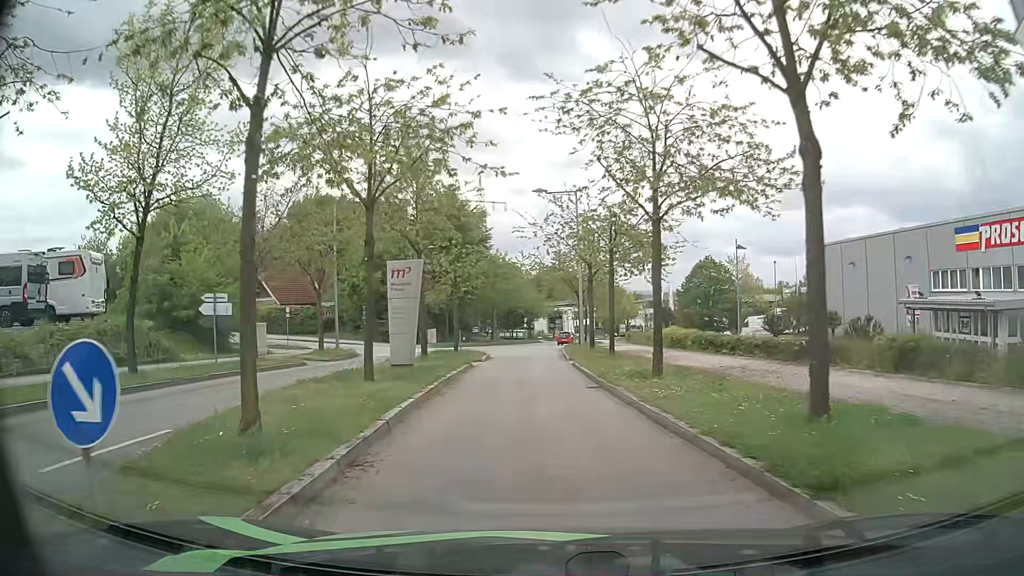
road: residential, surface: asphalt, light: Day
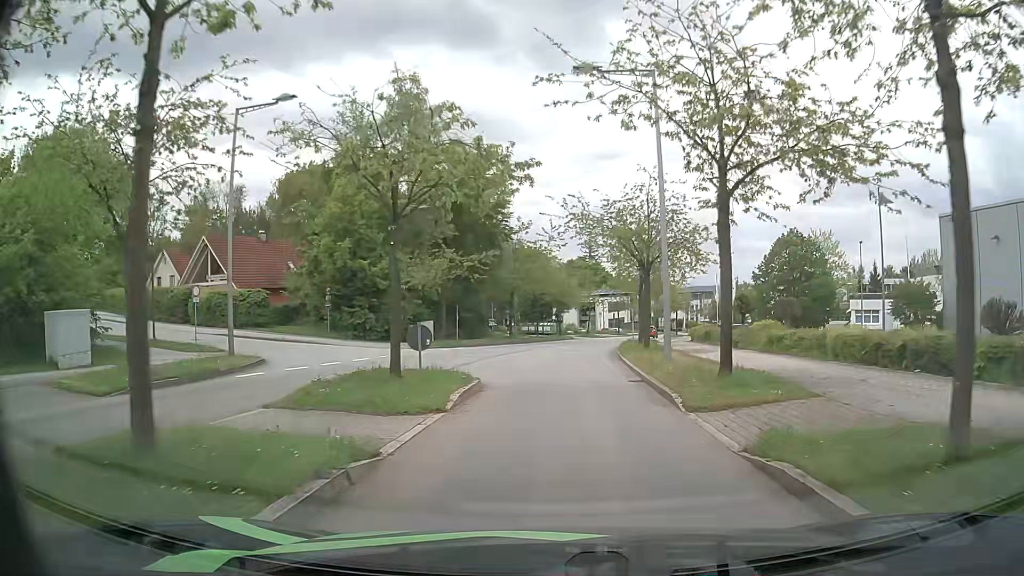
(-0.7, +18.2) m; -2°
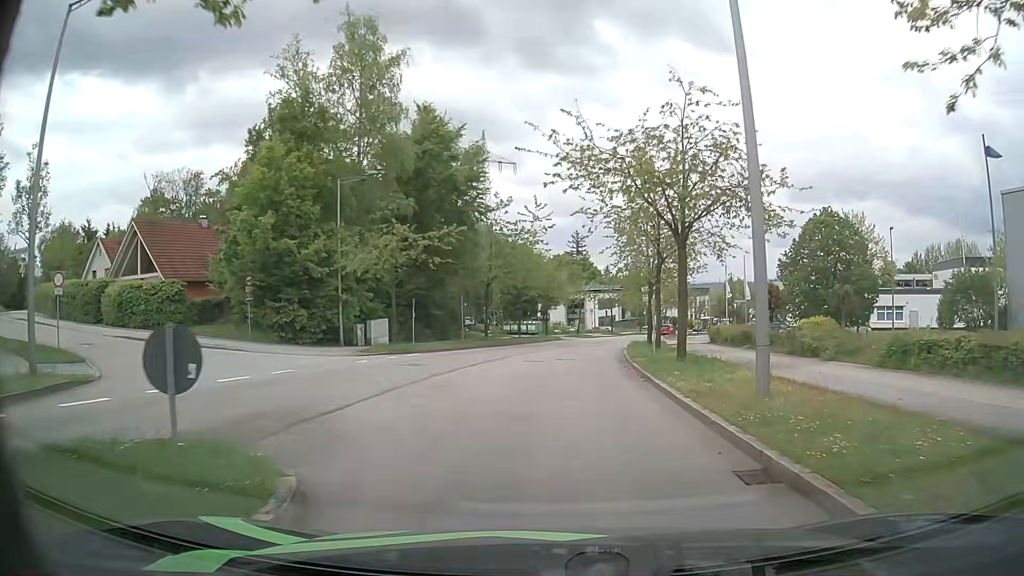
(+0.1, +10.2) m; +1°
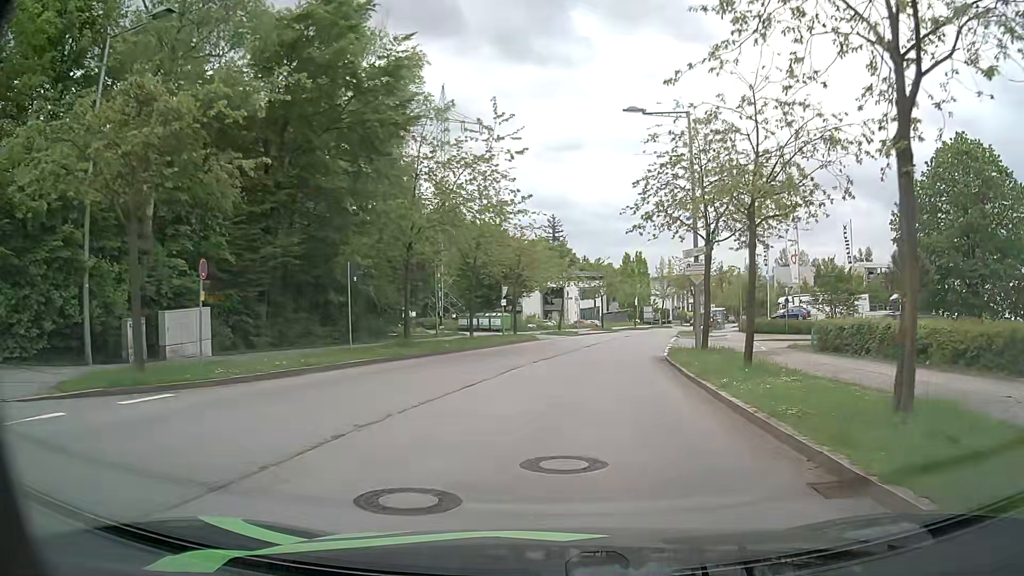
(+0.1, +19.8) m; +2°
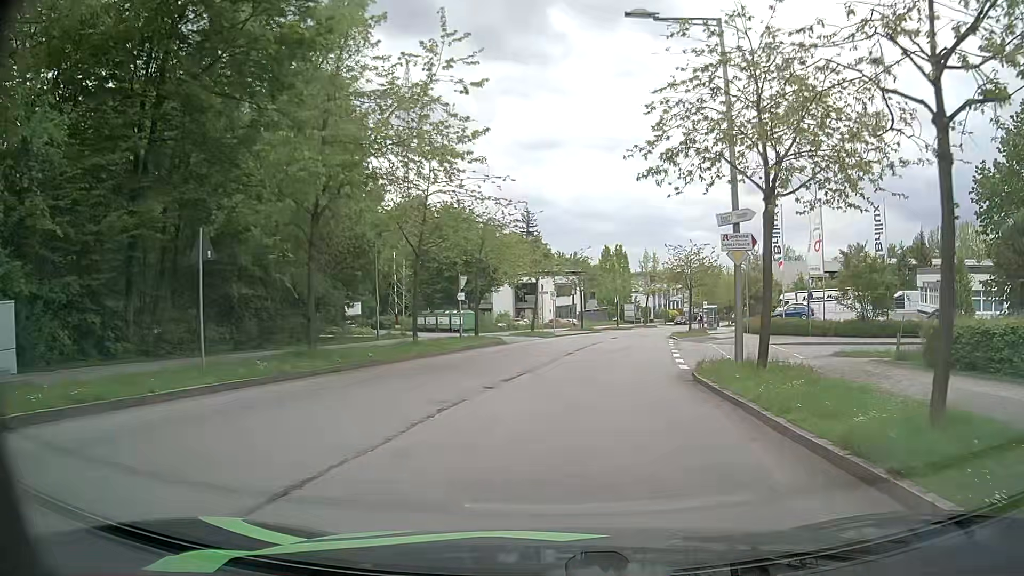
(+0.1, +8.3) m; +1°
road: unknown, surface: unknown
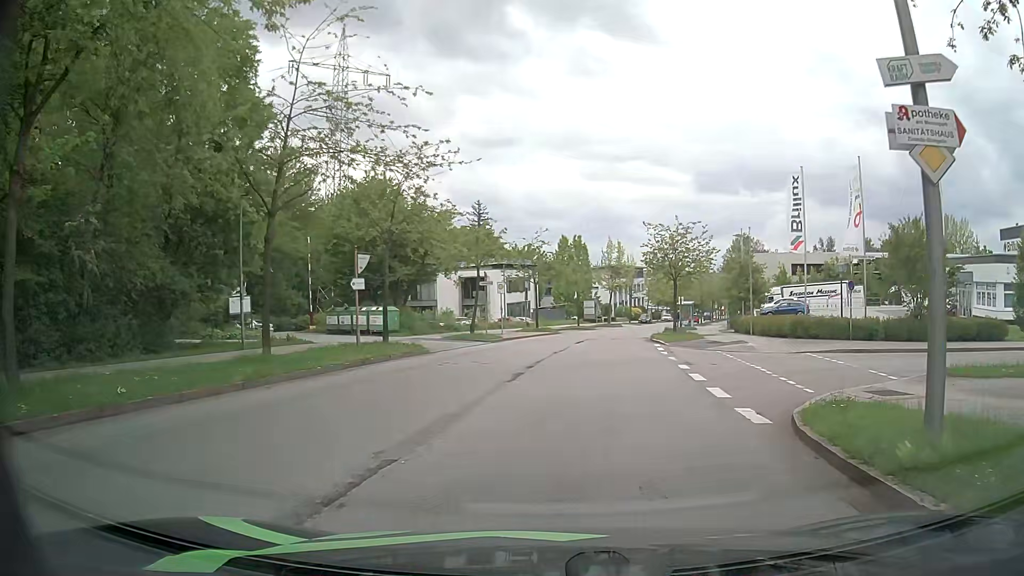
(+0.5, +10.3) m; +5°
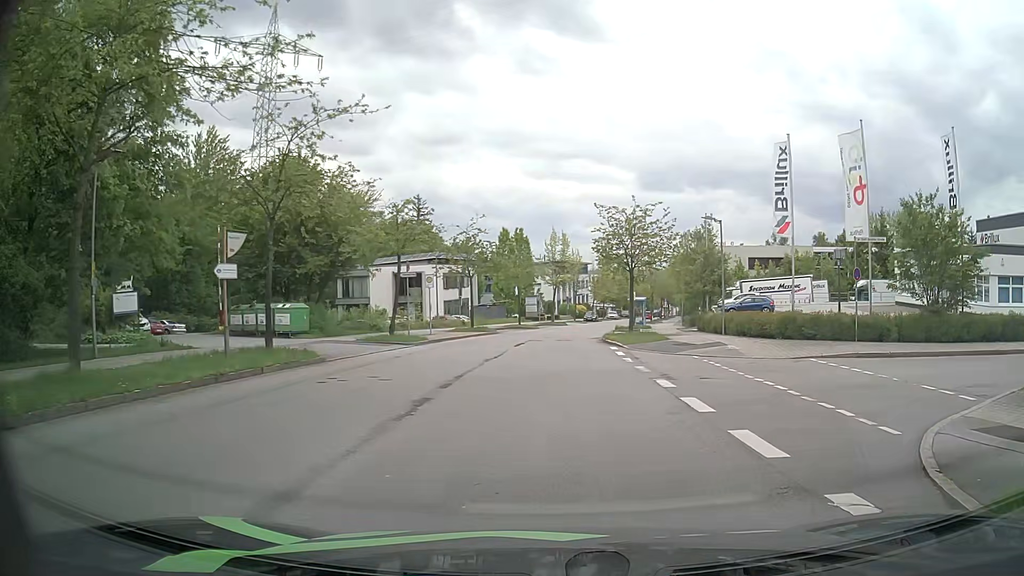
(+0.2, +5.4) m; +7°
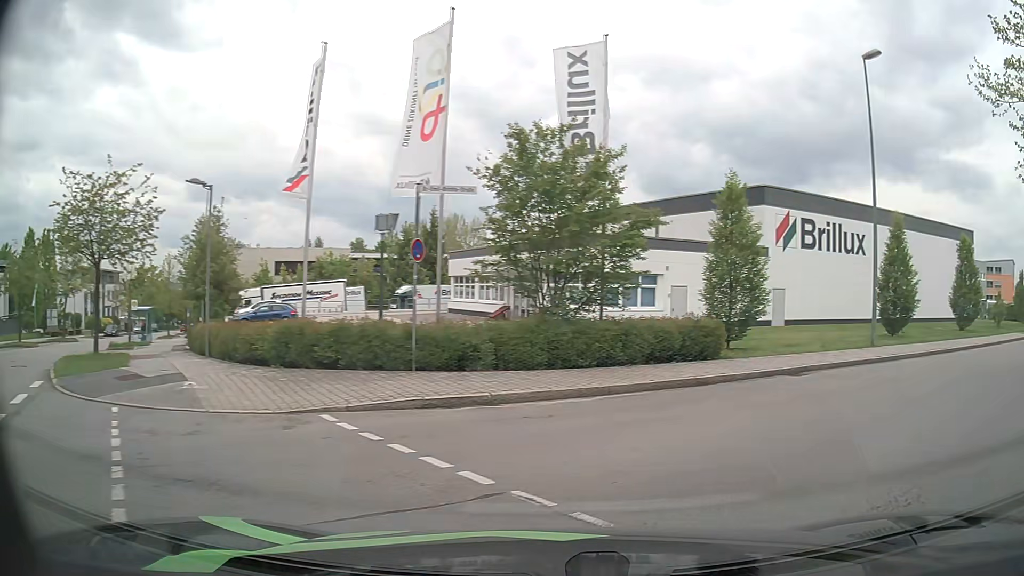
(+2.5, +9.9) m; +36°
(+4, +9) (+12, +15) (+20, +21) (+28, +26) (+36, +33) (+44, +39) (+51, +45) (+59, +52) (+67, +58) (+74, +65) m
